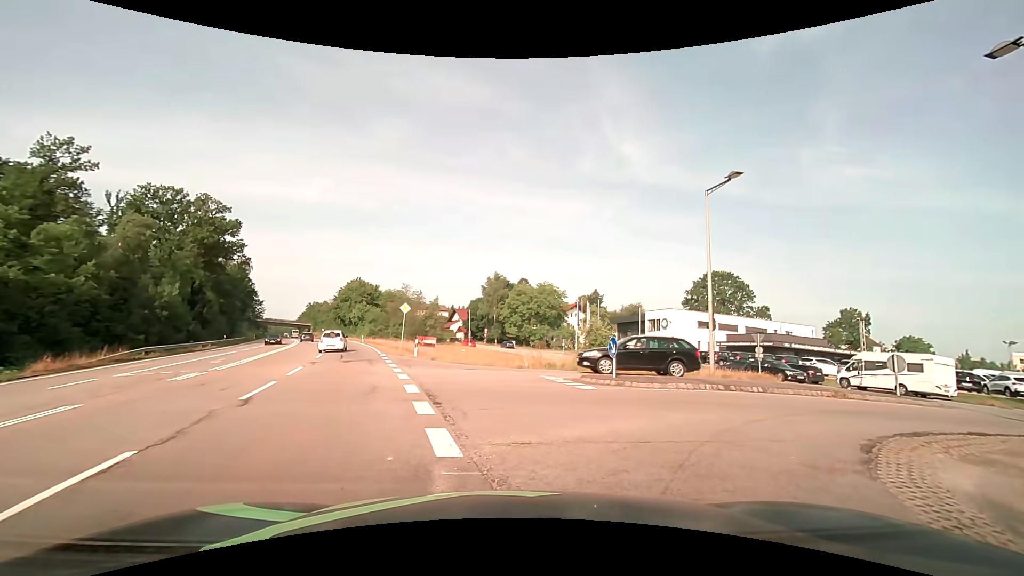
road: secondary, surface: asphalt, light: Day
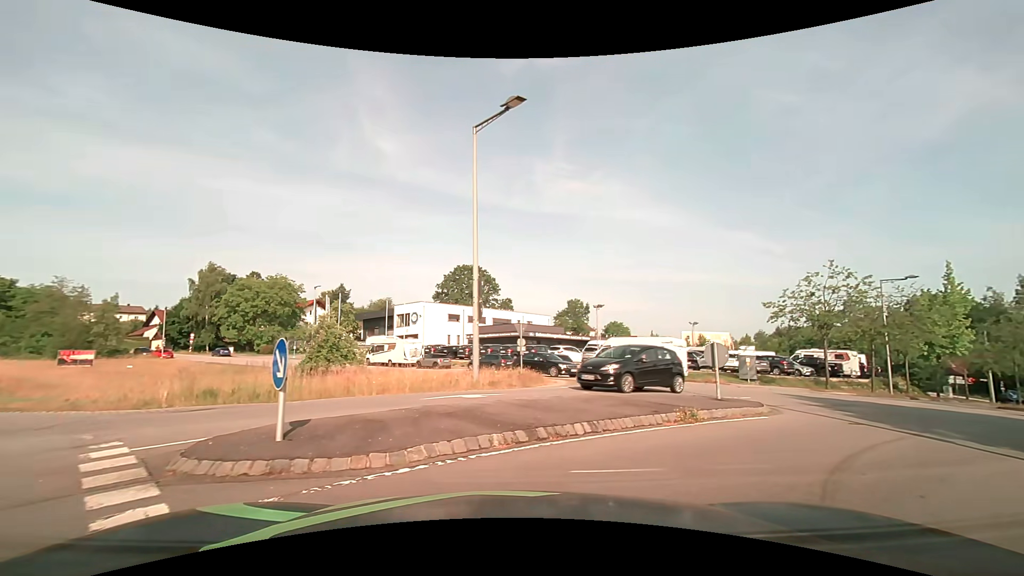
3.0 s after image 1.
(+1.6, +8.2) m; +25°
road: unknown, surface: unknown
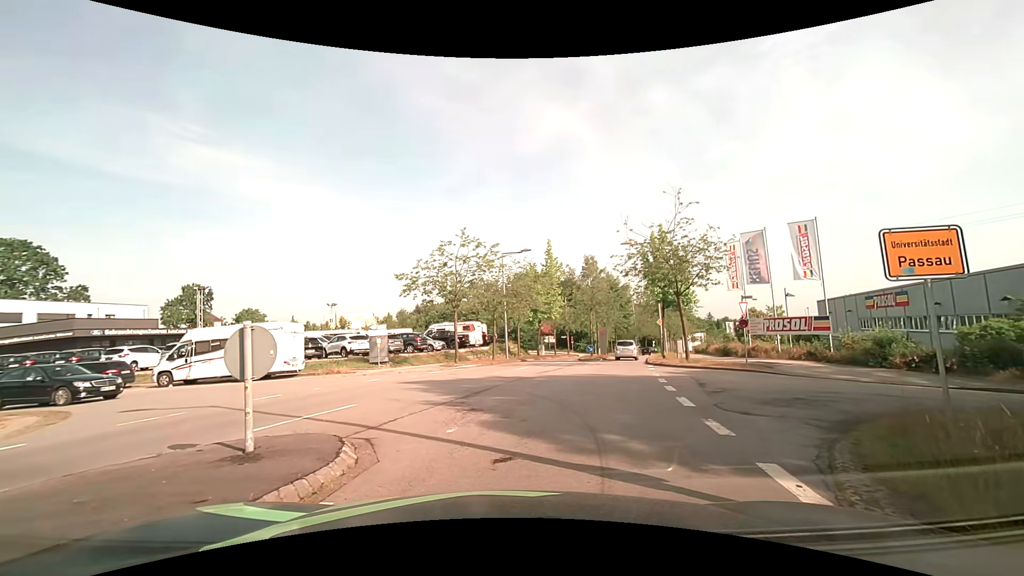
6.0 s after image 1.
(+2.8, +6.5) m; +39°
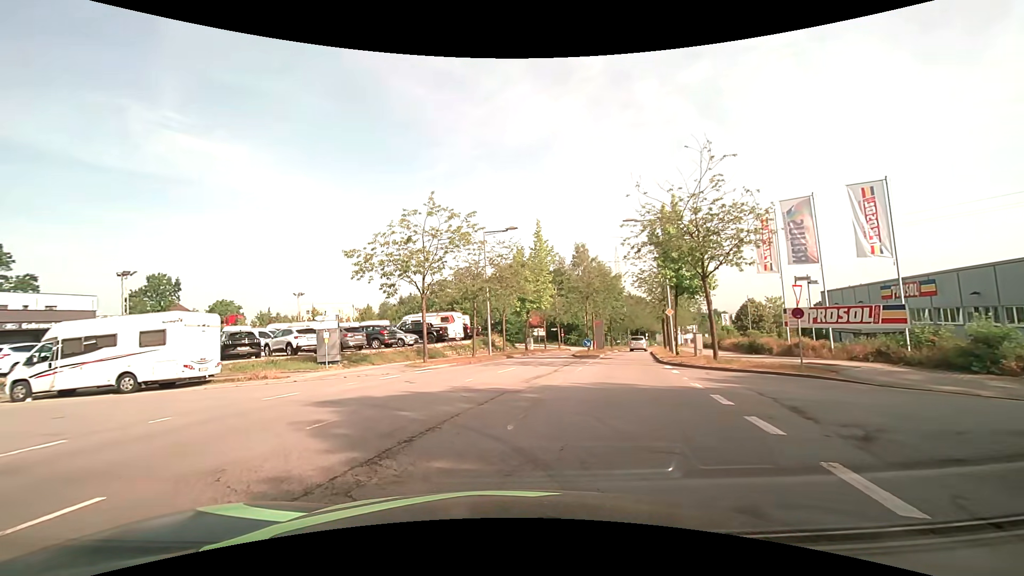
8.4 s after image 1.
(+0.4, +6.0) m; +2°
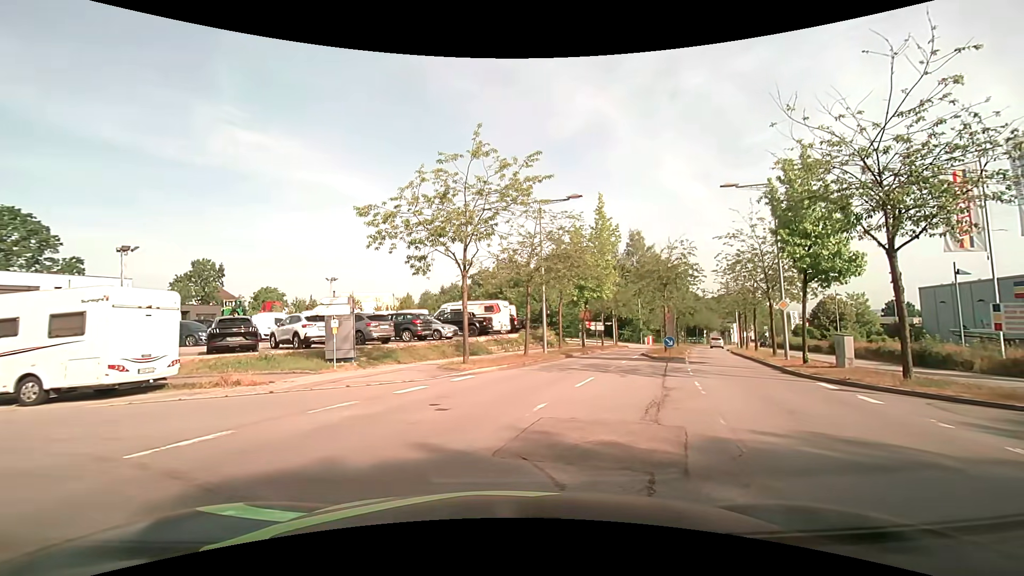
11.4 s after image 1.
(-1.0, +6.6) m; -5°
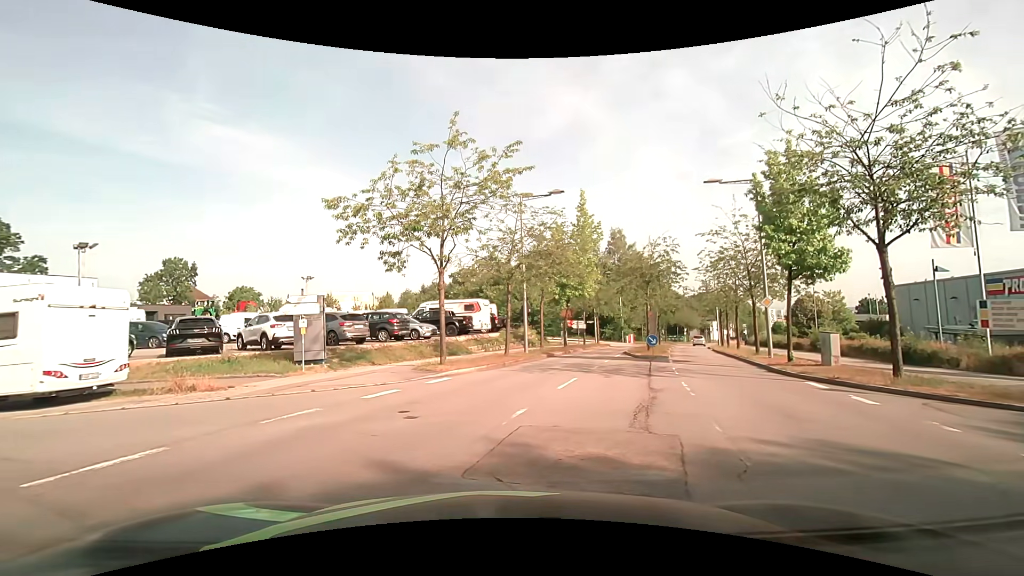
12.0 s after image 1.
(0.0, +0.7) m; 0°
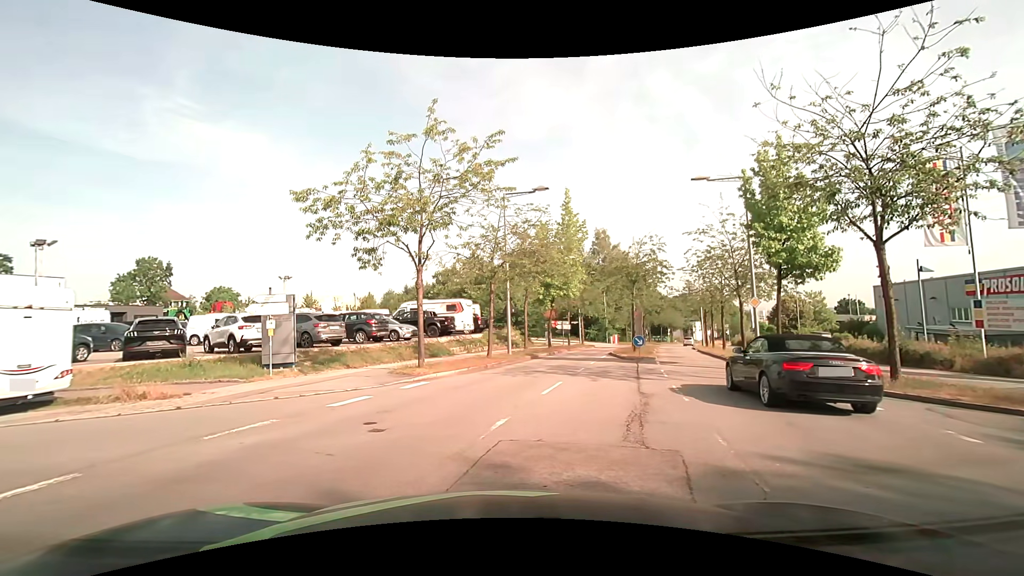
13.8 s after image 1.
(0.0, +0.8) m; 0°
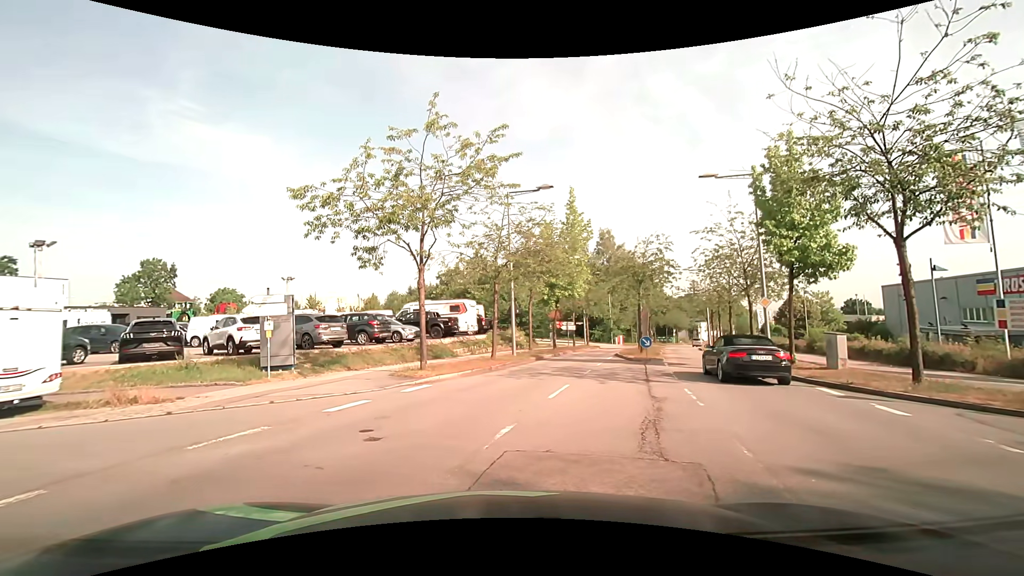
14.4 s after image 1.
(0.0, +0.6) m; 0°
